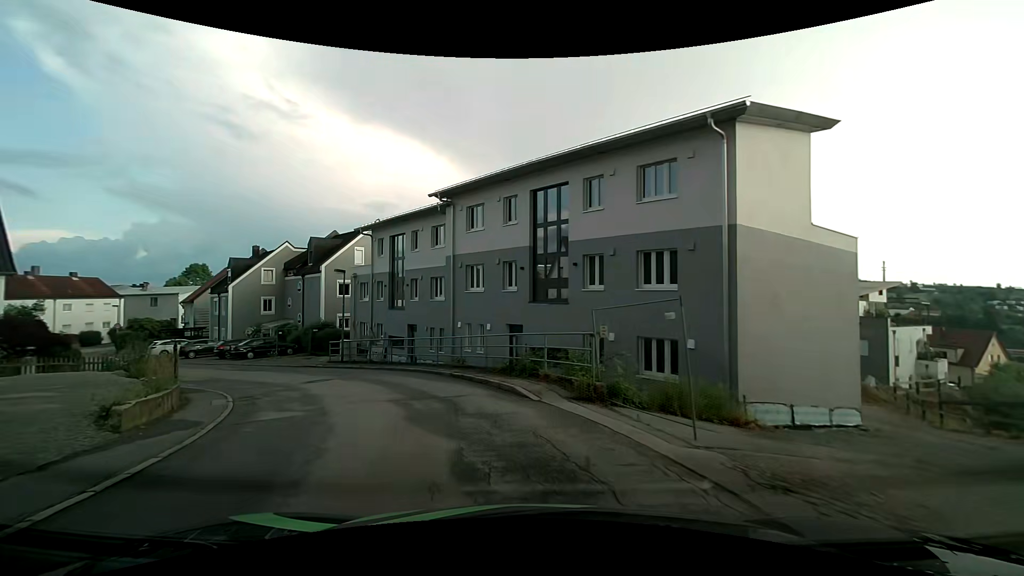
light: Day
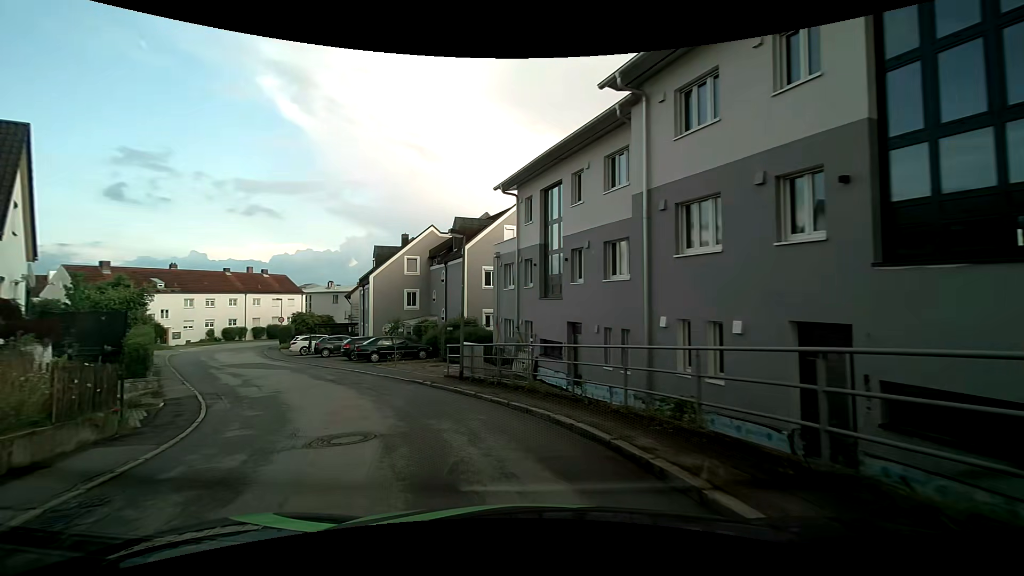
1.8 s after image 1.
(-1.7, +11.2) m; -20°
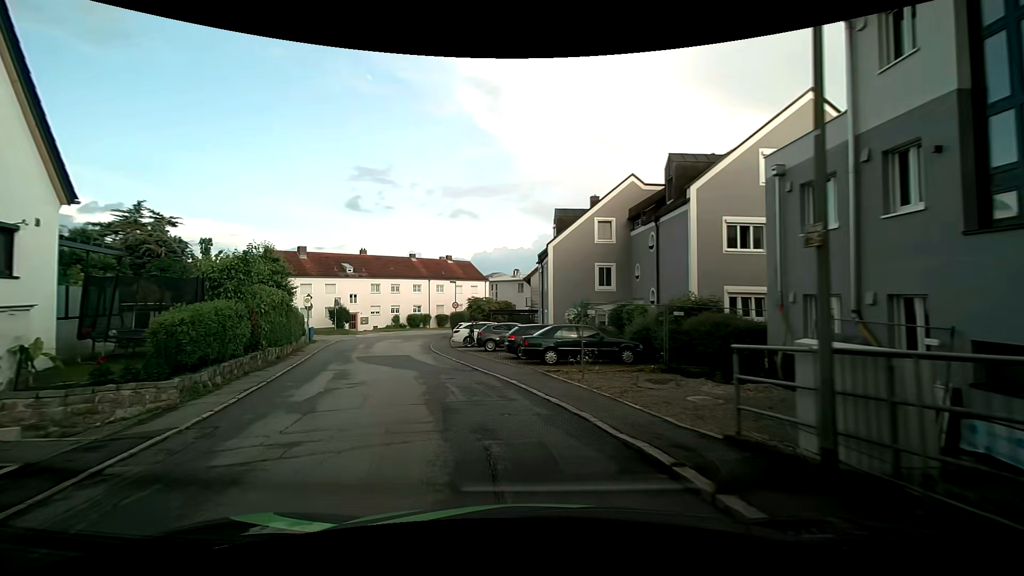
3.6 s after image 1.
(-2.2, +11.2) m; -20°
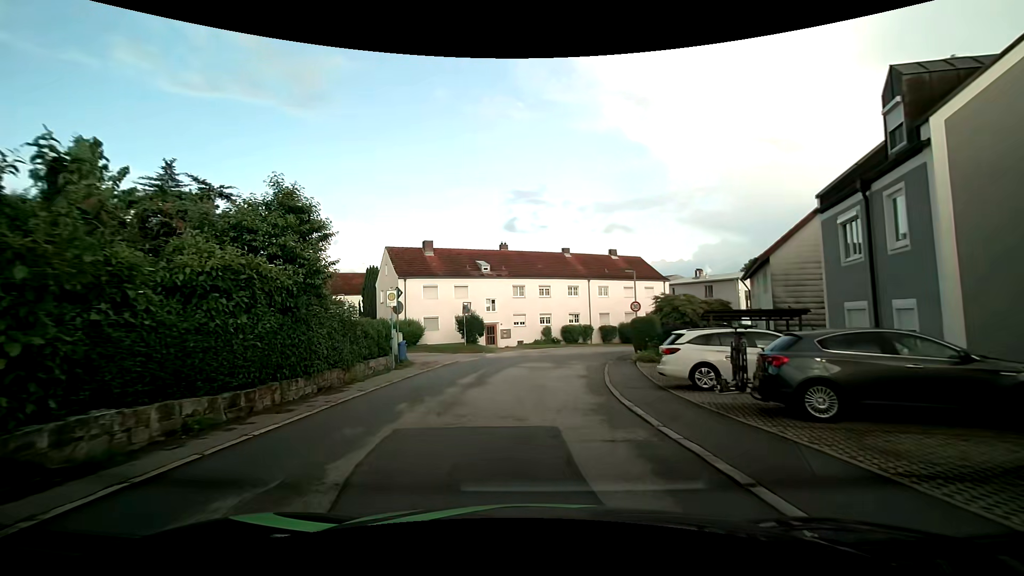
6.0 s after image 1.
(-3.5, +16.4) m; -18°
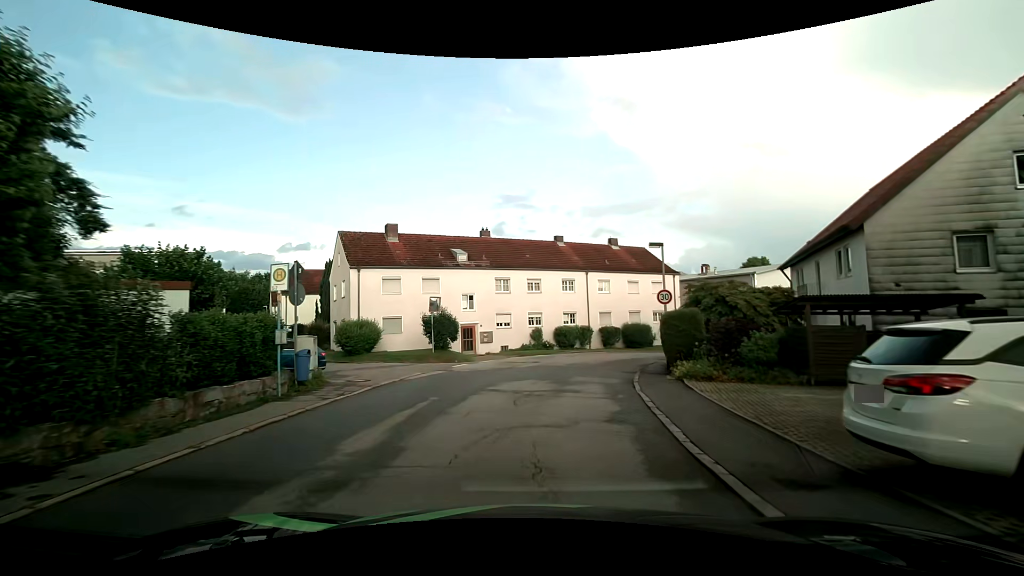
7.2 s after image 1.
(0.0, +8.5) m; 0°
(+1, +10) (+2, +20) (+5, +29) (+11, +37) (+19, +44) (+28, +49) (+37, +53) (+45, +58) (+54, +63) (+62, +69) m
